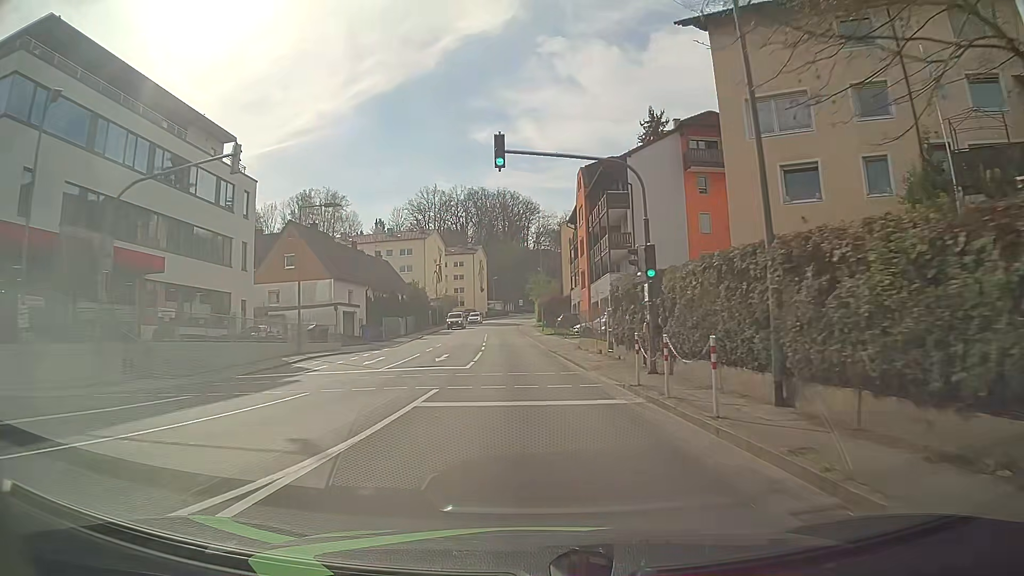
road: tertiary_link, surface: asphalt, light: Day
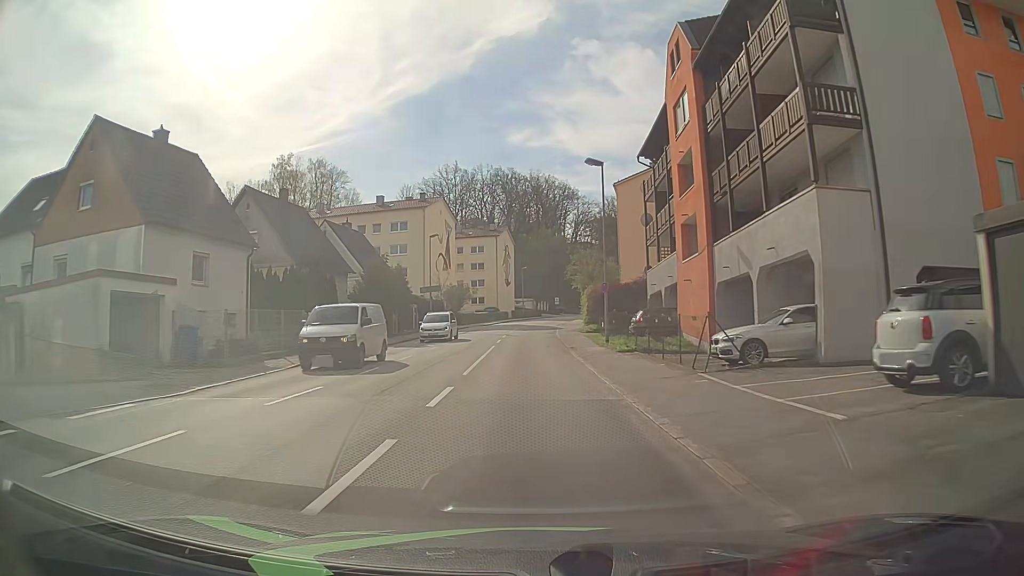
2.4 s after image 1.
(-0.8, +30.1) m; -4°
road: tertiary
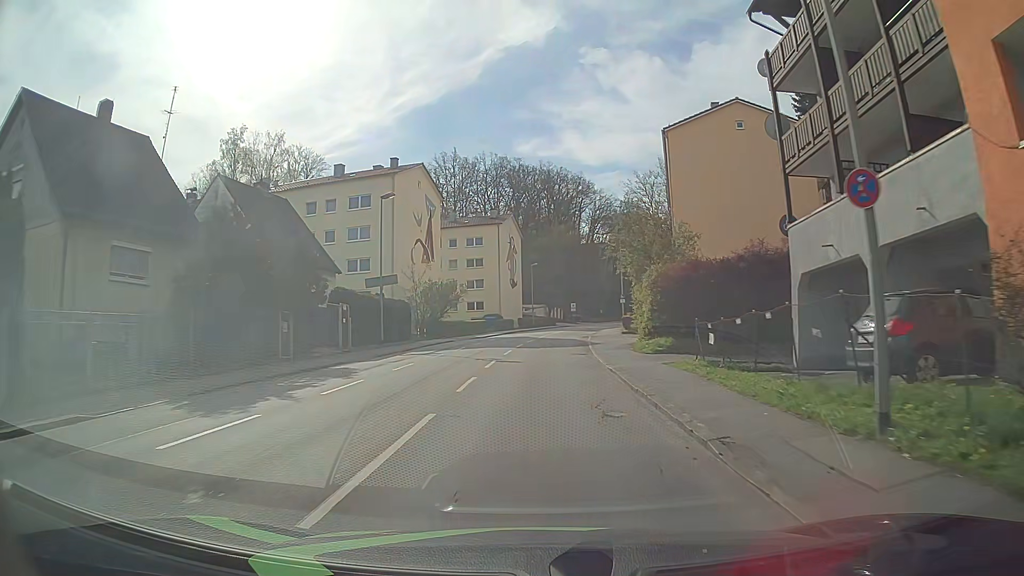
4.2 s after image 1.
(0.0, +22.2) m; -1°
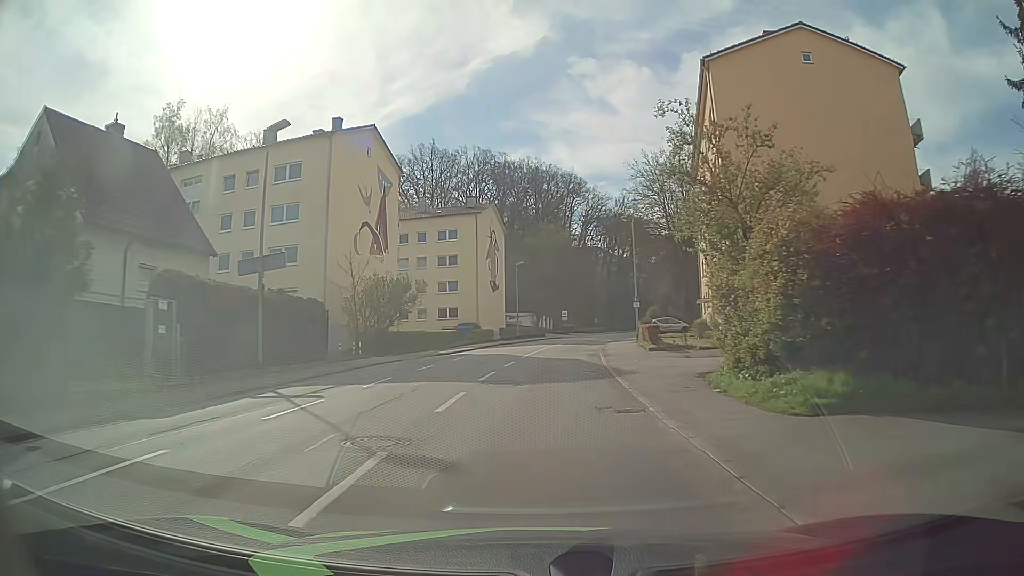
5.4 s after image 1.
(+0.2, +14.8) m; +1°
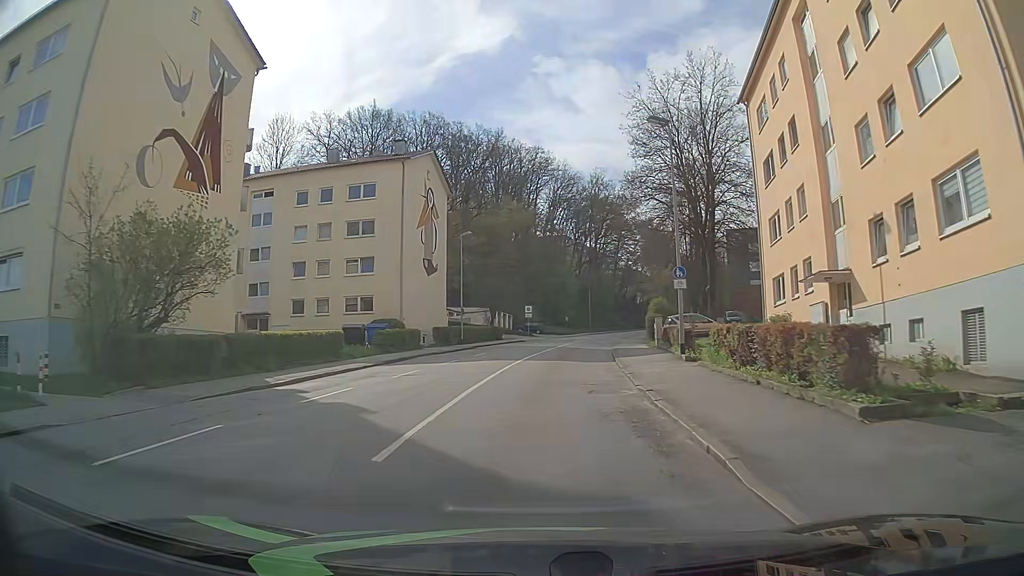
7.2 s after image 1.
(+0.7, +22.1) m; +3°
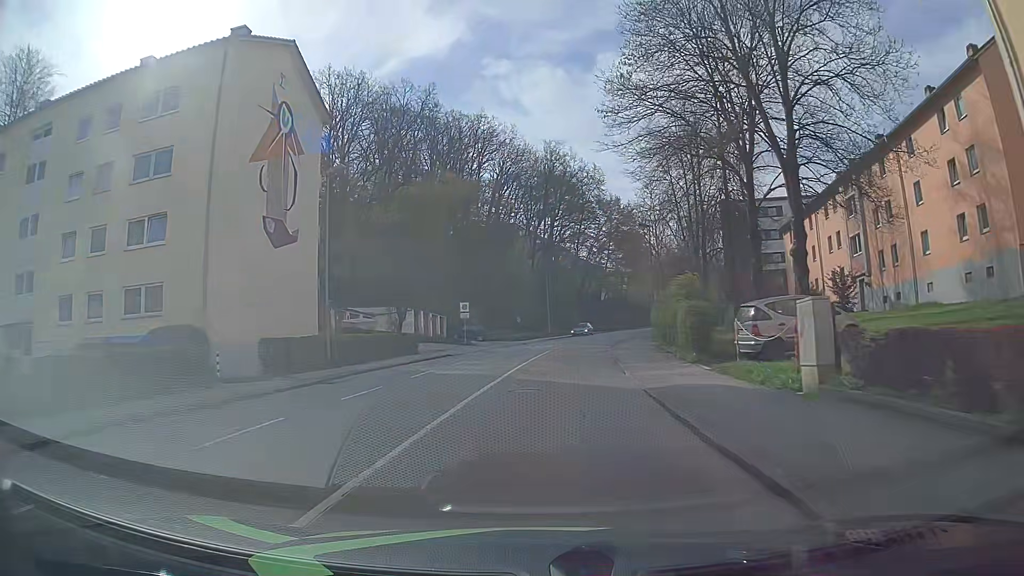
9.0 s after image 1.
(+1.0, +22.4) m; +5°
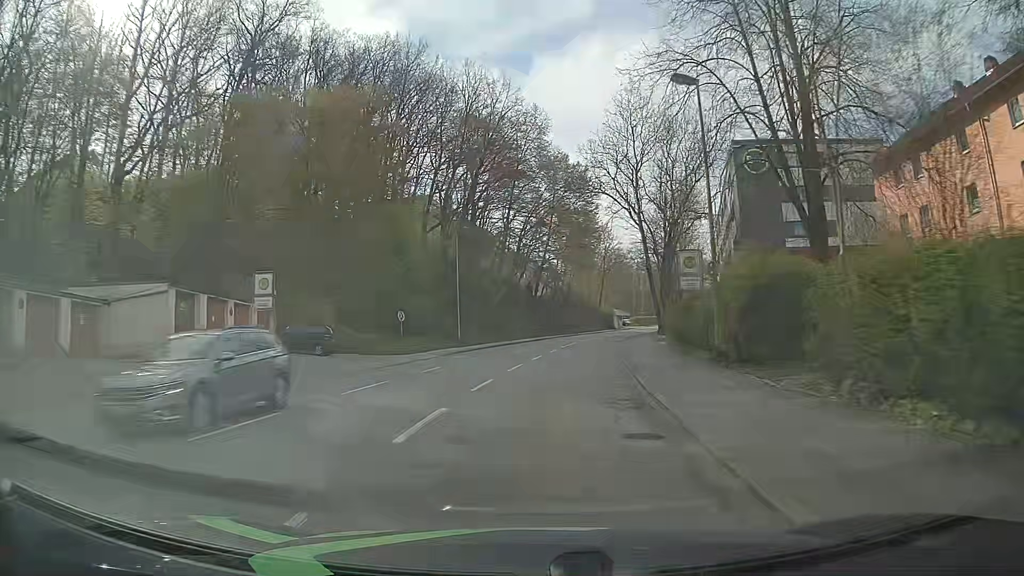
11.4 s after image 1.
(+1.2, +30.2) m; +6°
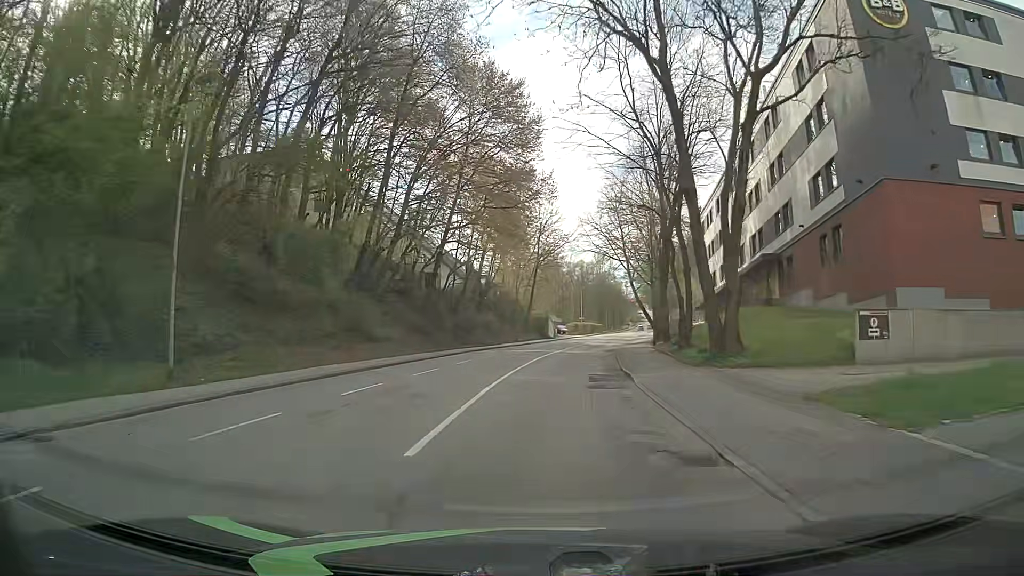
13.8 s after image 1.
(+1.6, +30.3) m; +6°
(0, +10) (+1, +20) (+2, +30) (+3, +40) (+5, +50) (+6, +60) (+8, +69) (+10, +79) (+12, +89) (+14, +99) m
